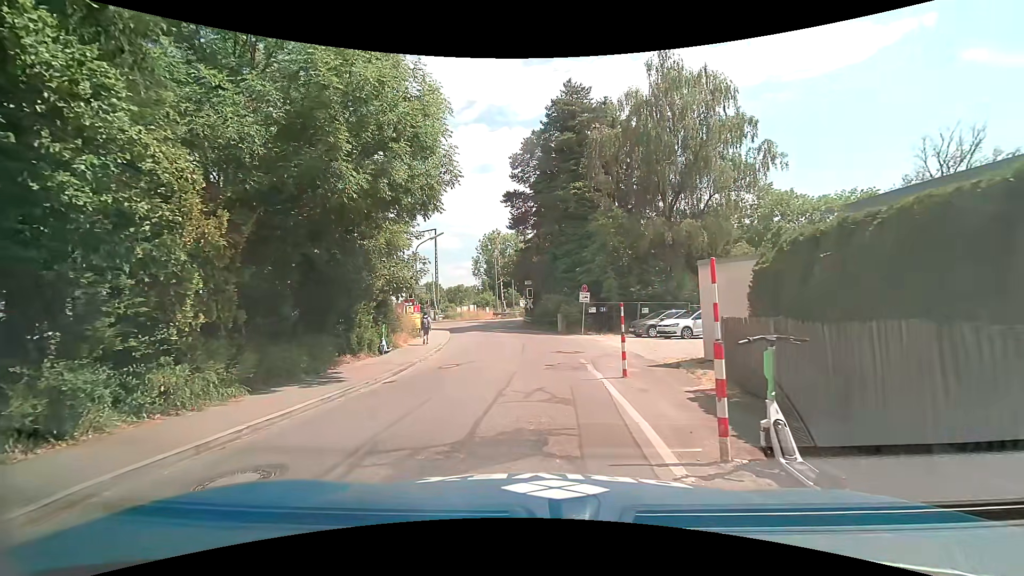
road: residential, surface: asphalt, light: Day
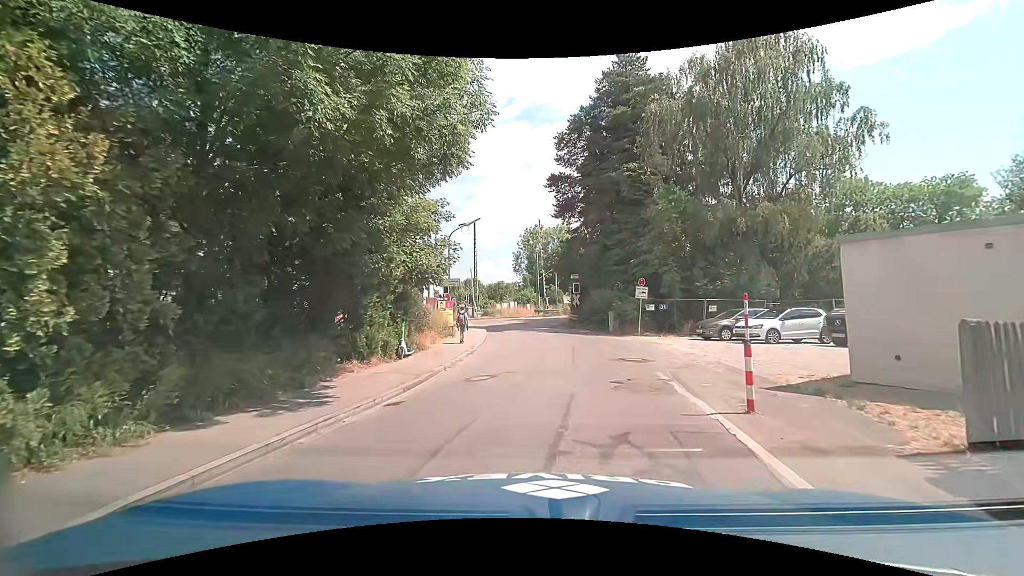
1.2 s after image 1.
(-0.2, +3.7) m; -4°
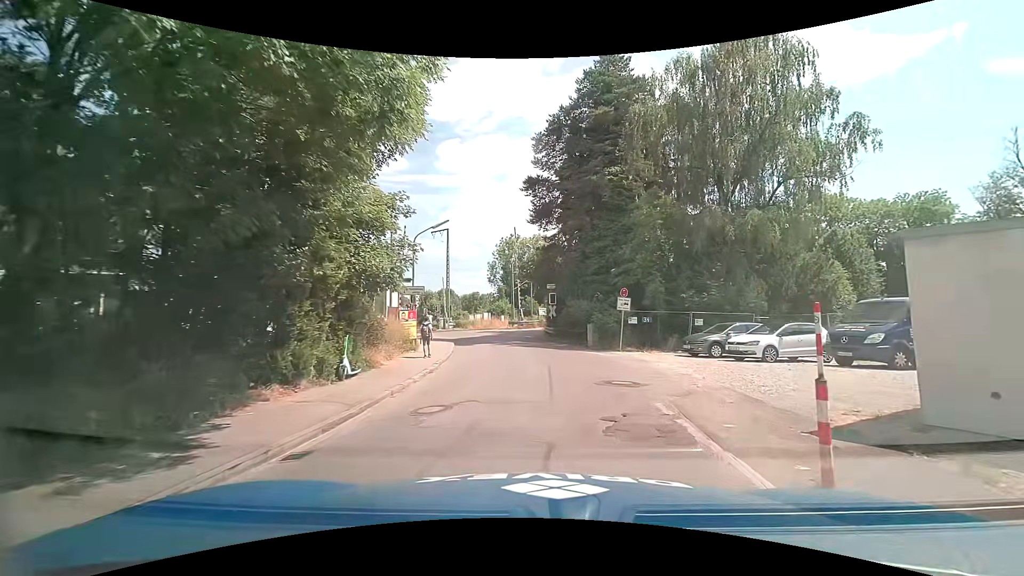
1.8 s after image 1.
(0.0, +2.5) m; +3°
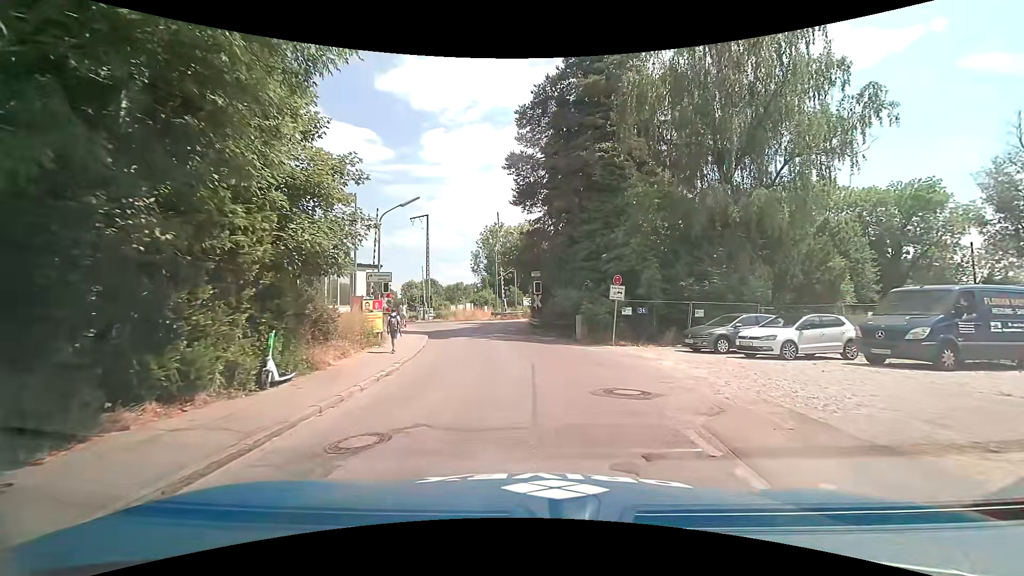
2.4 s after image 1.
(+0.1, +2.7) m; +1°
